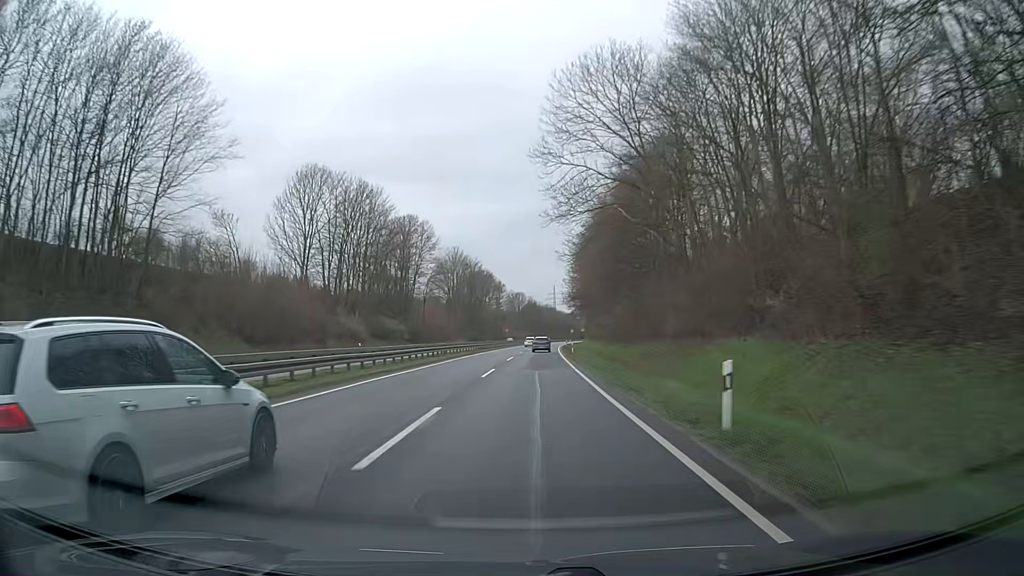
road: trunk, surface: asphalt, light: Day
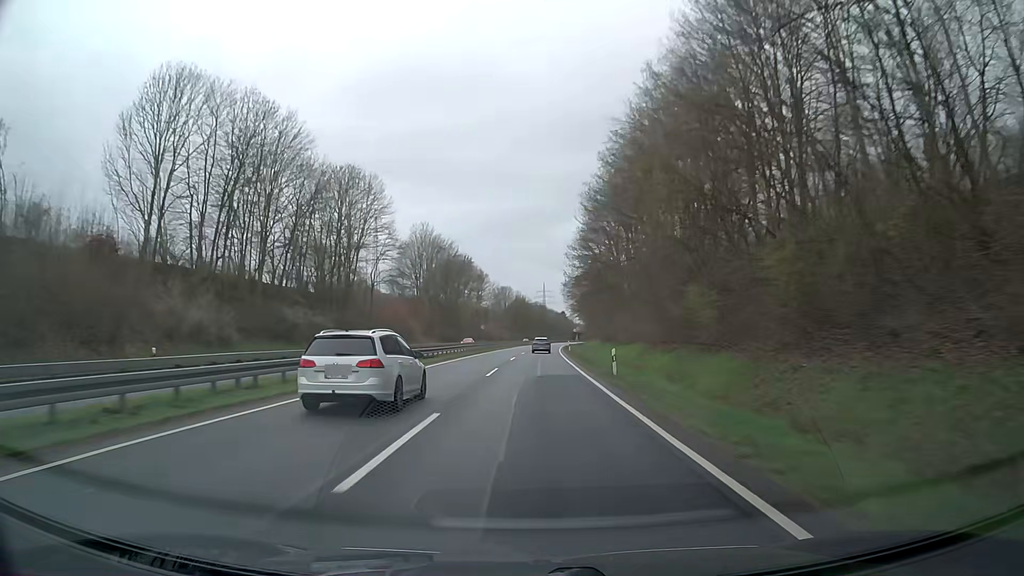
(+0.2, +34.8) m; +1°
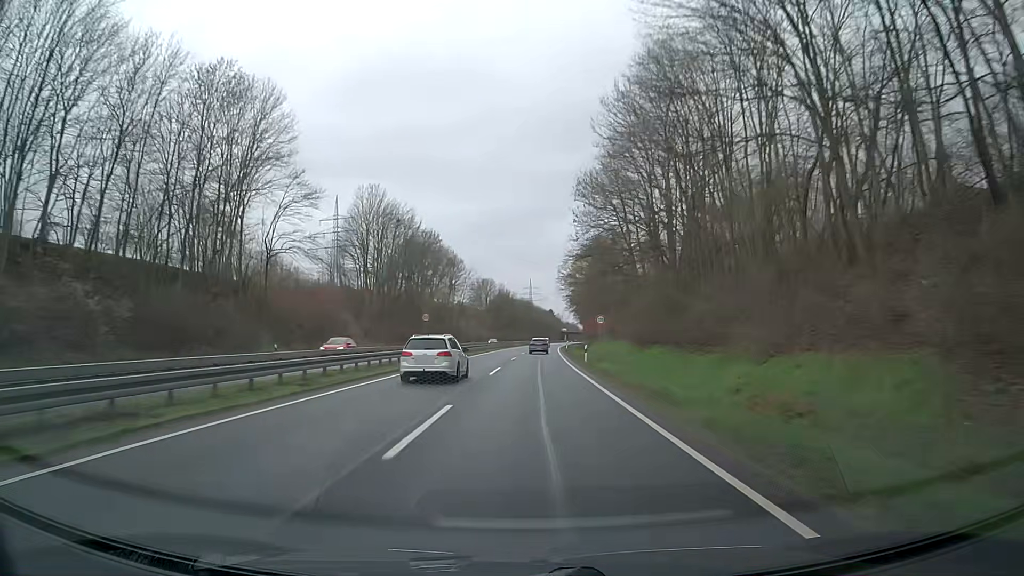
(+0.4, +34.4) m; +1°
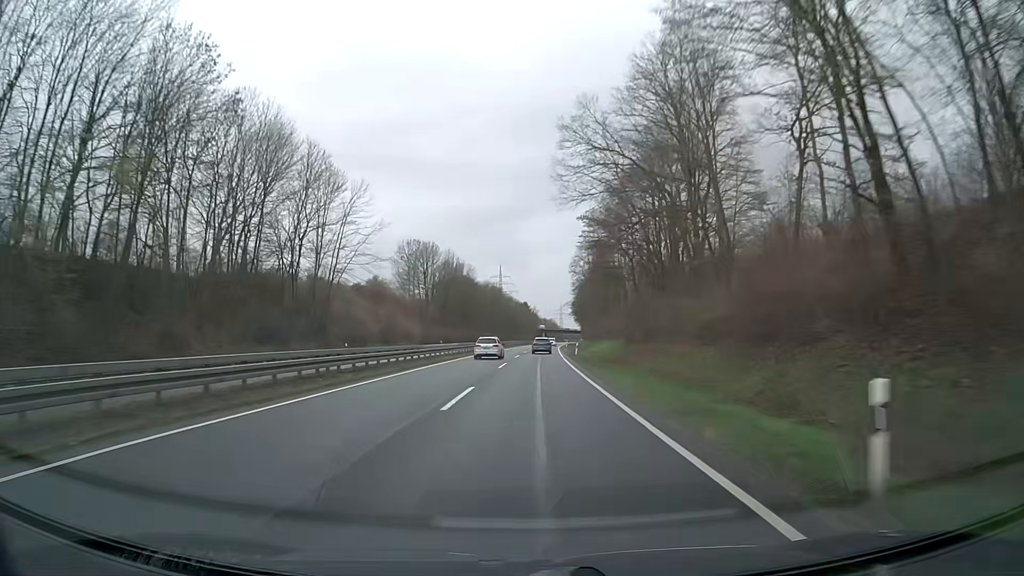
(+2.1, +84.6) m; +2°
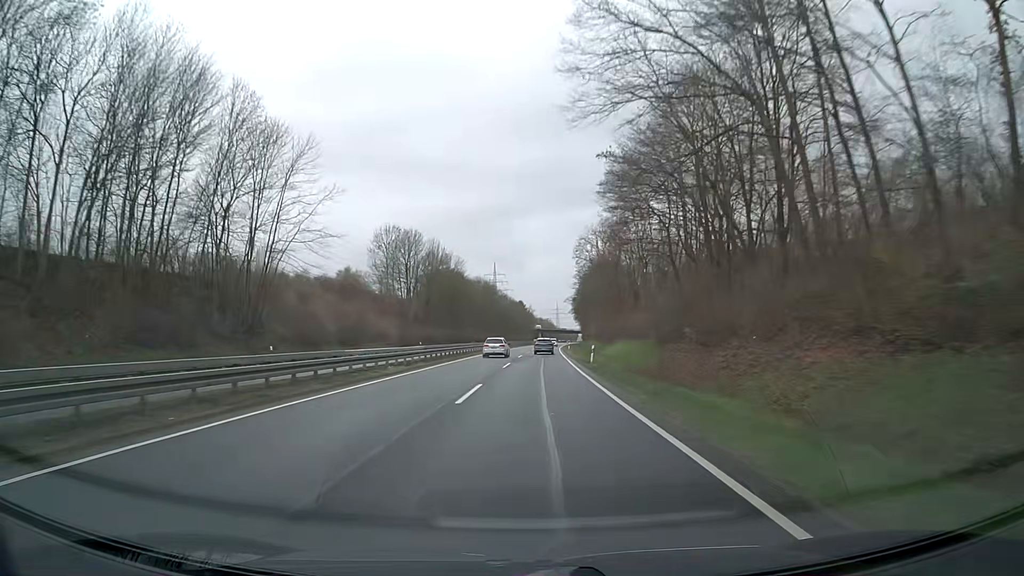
(0.0, +16.7) m; 0°
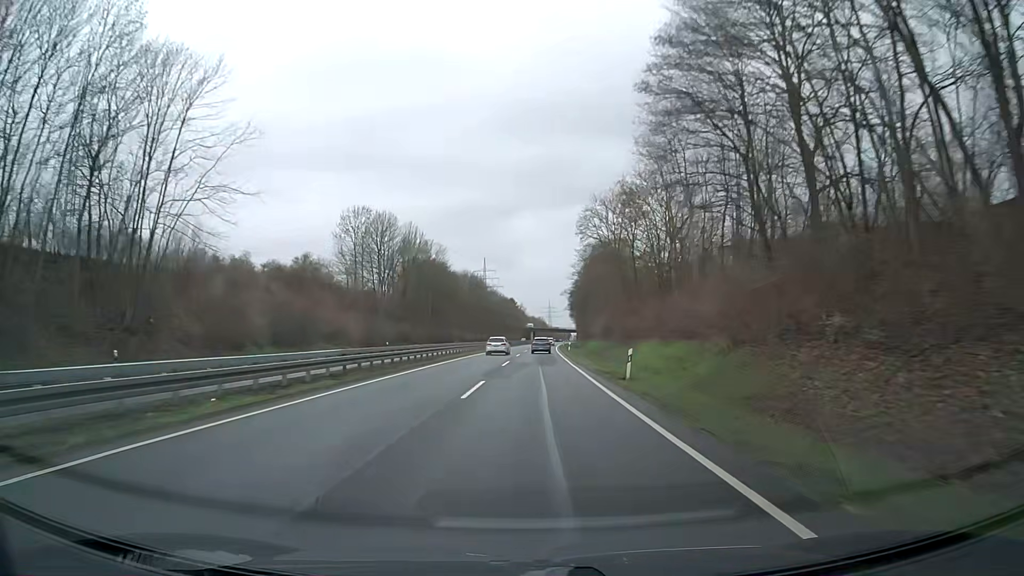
(+0.1, +16.7) m; 0°
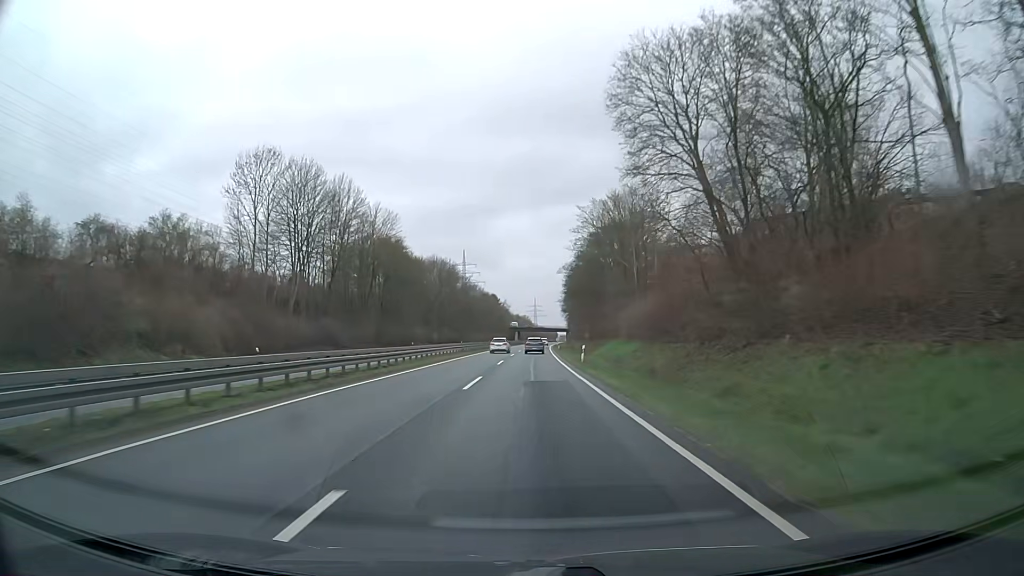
(+0.5, +33.3) m; +1°
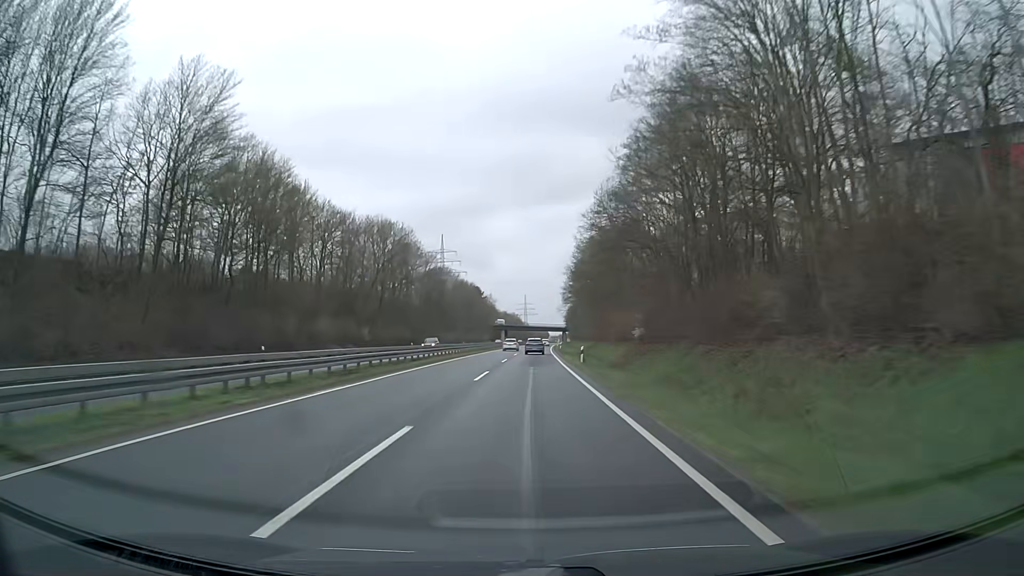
(+0.4, +49.7) m; +1°
(0, +10) (0, +20) (0, +30) (0, +40) (0, +50) (0, +60) (+1, +70) (+1, +80) (+1, +90) (+2, +100) m
